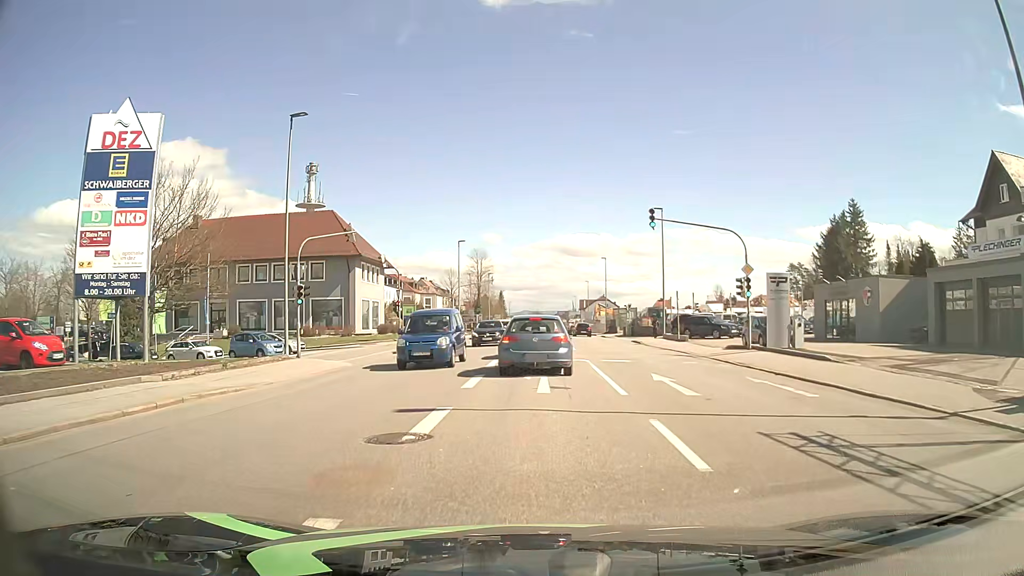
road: tertiary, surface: asphalt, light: Day
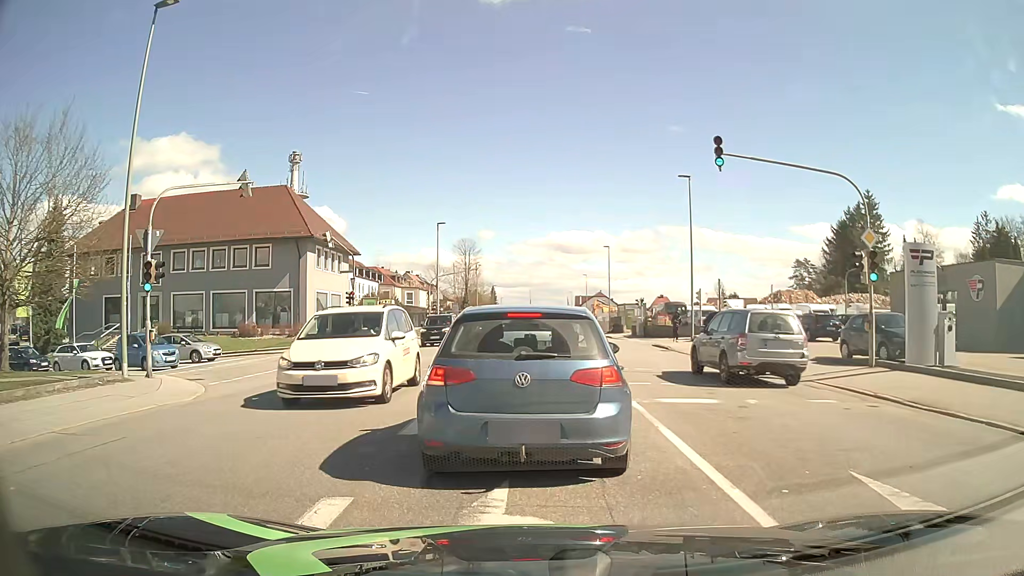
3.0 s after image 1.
(+0.1, +11.0) m; +1°
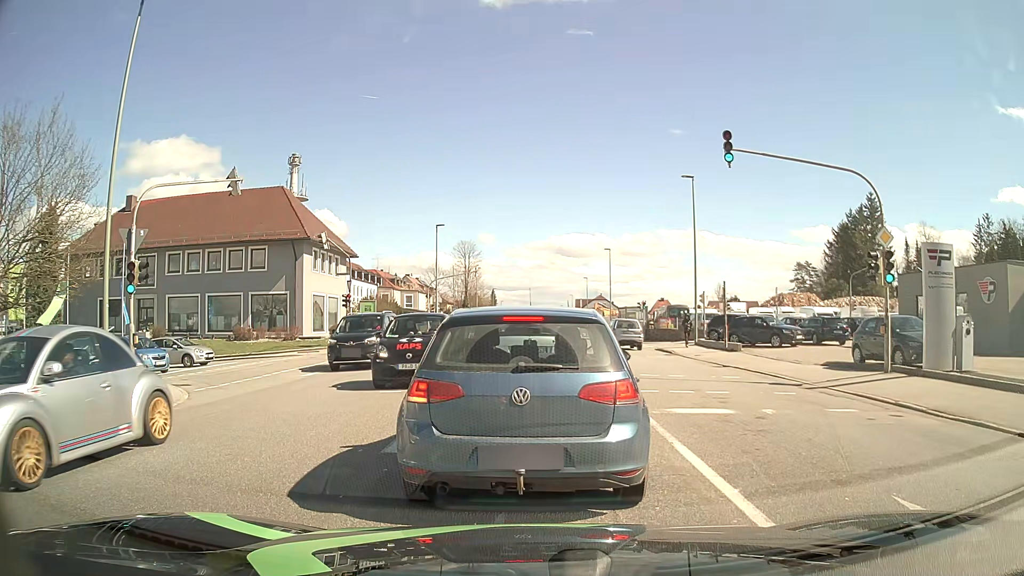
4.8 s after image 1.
(0.0, +0.8) m; 0°
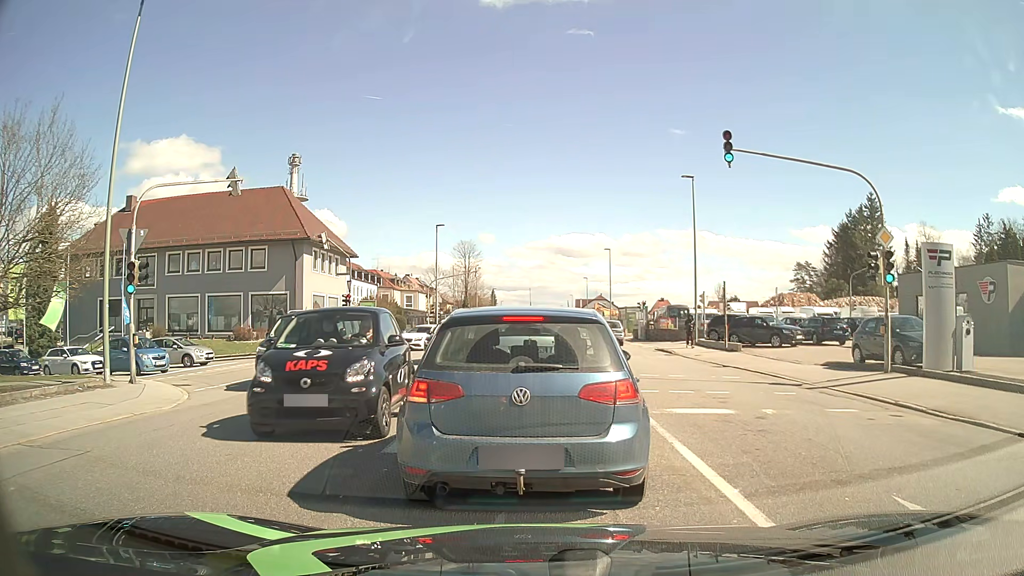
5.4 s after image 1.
(0.0, 0.0) m; 0°
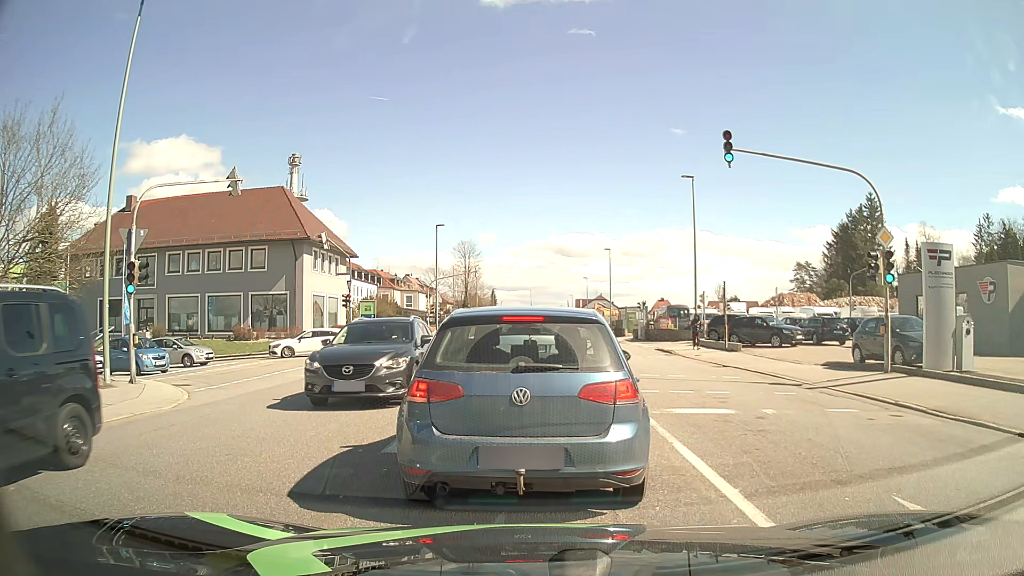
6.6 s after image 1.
(0.0, 0.0) m; 0°
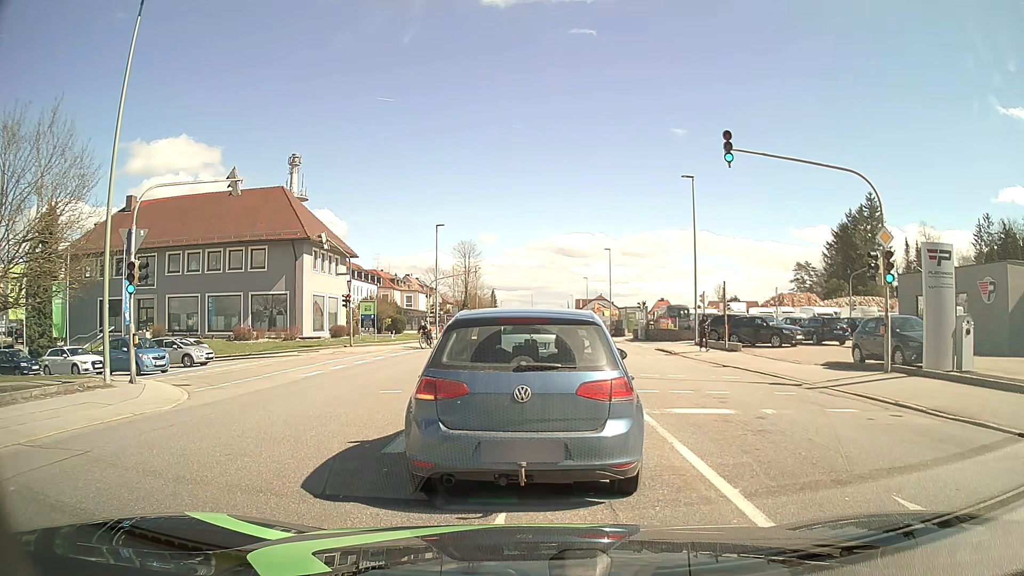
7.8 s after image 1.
(0.0, 0.0) m; 0°
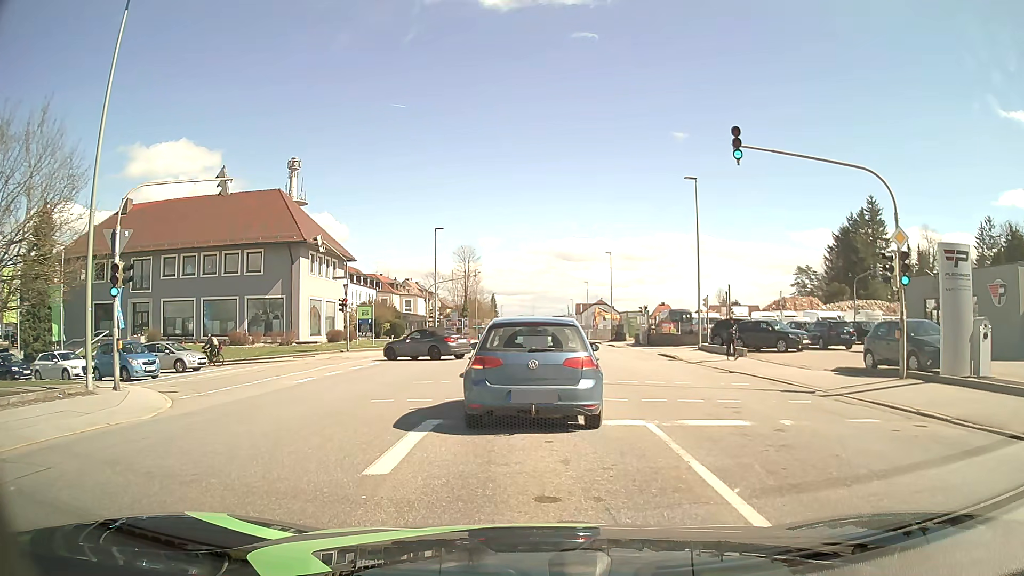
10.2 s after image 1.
(0.0, +0.9) m; -1°
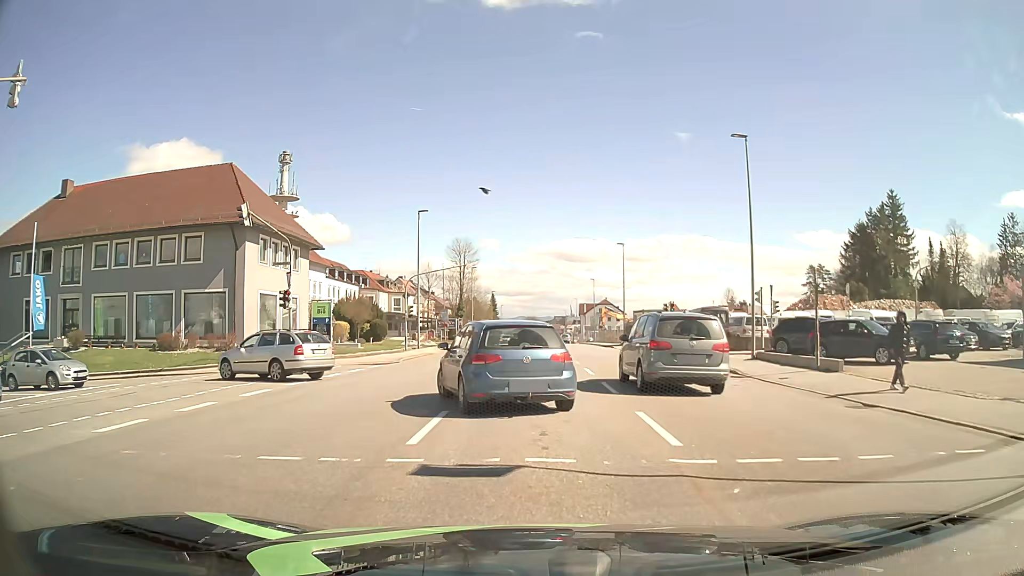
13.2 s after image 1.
(+0.2, +10.1) m; +1°
